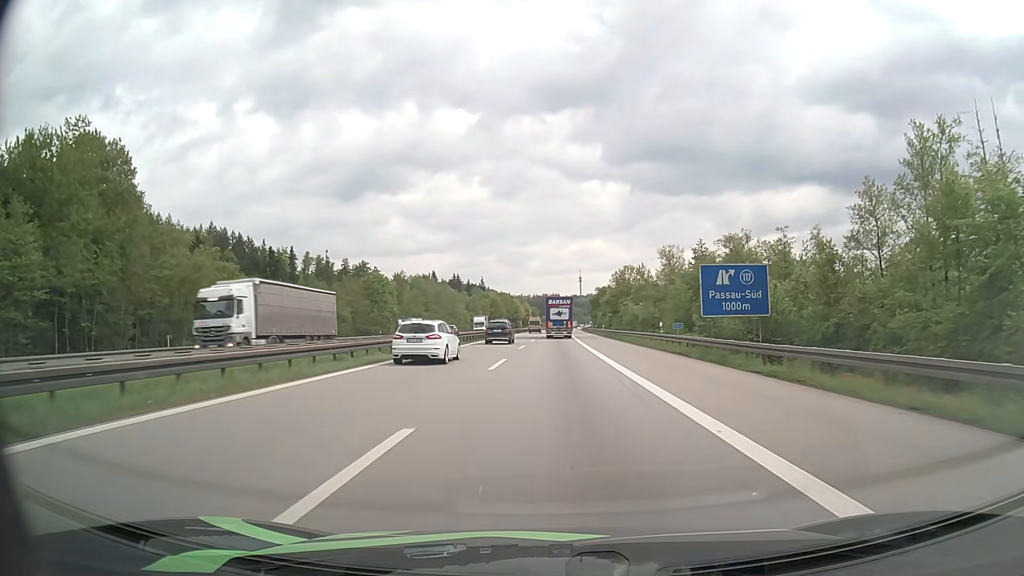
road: motorway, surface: asphalt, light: Day
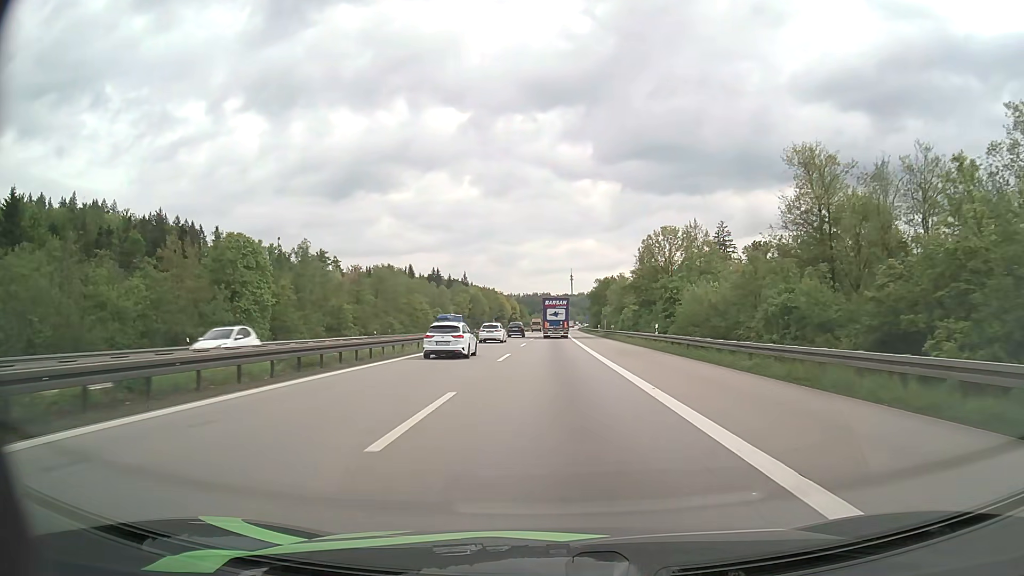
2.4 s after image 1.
(+0.3, +49.3) m; +1°
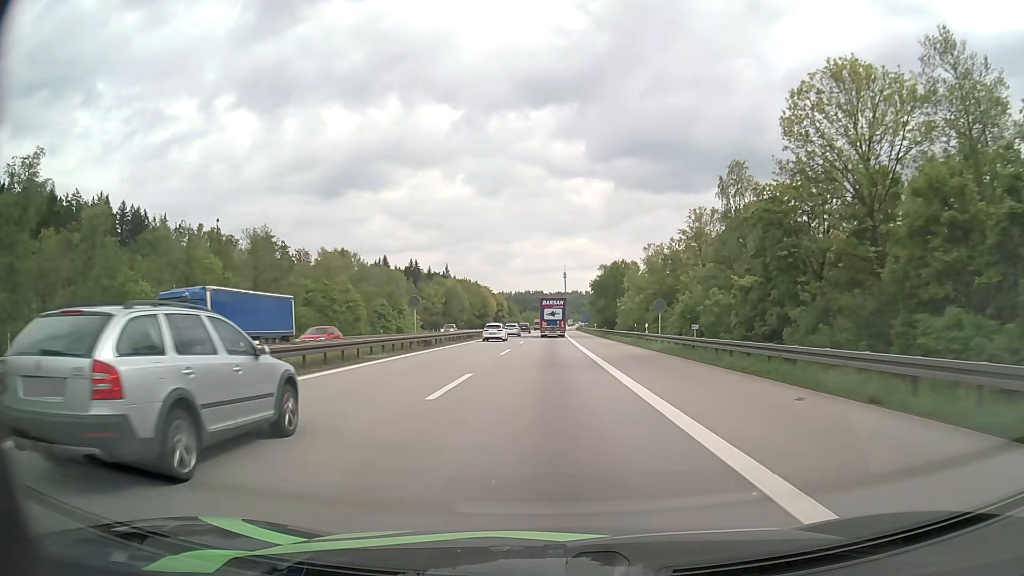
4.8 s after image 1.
(+0.4, +49.1) m; +1°
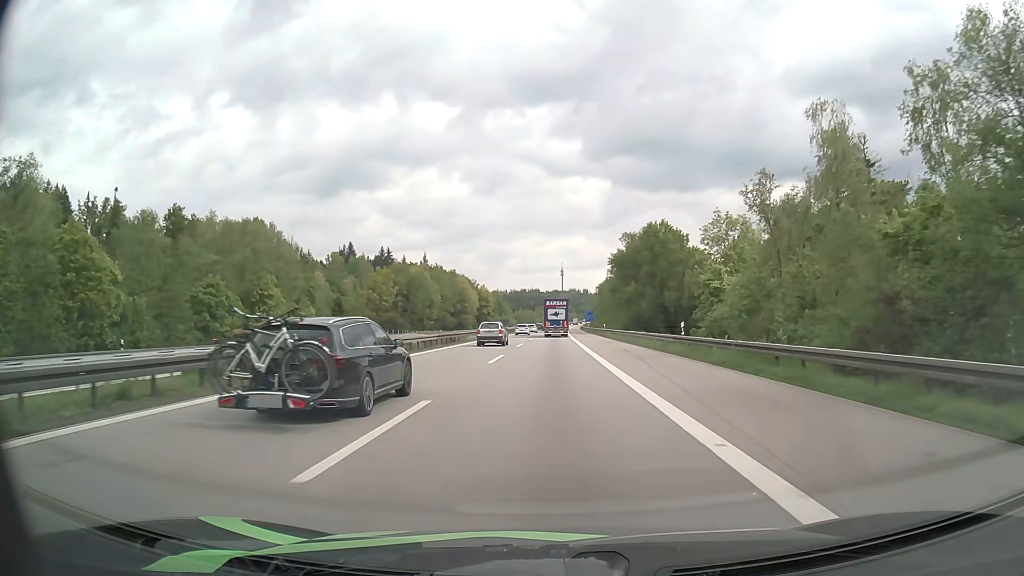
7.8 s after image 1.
(+0.1, +60.9) m; 0°
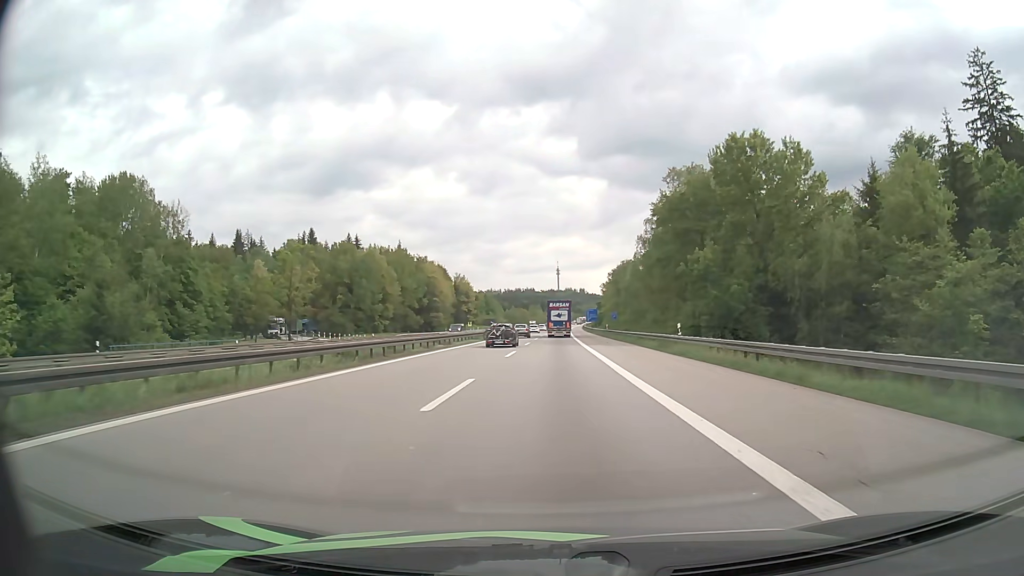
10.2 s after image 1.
(+0.2, +48.8) m; 0°
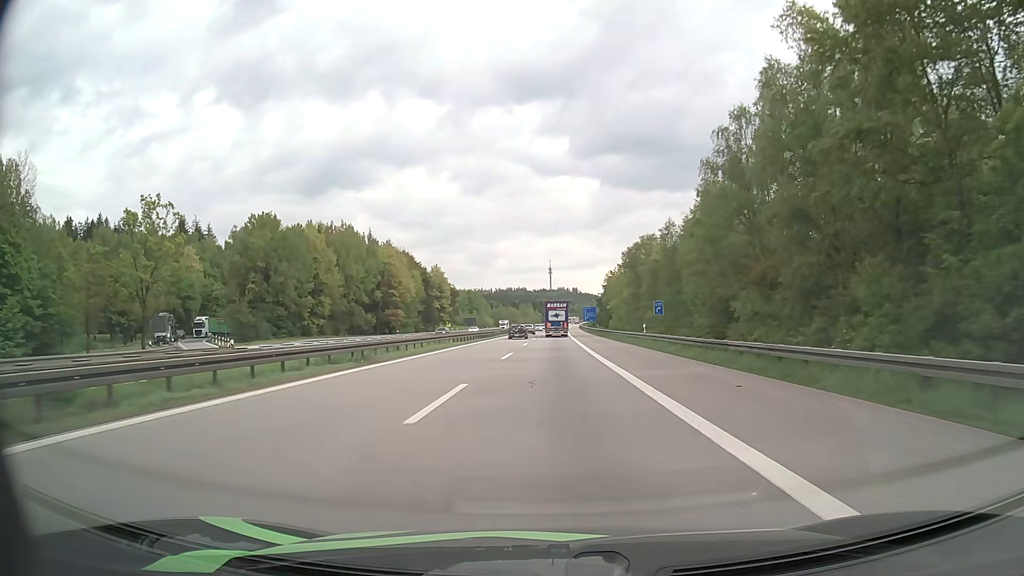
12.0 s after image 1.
(+0.2, +37.5) m; +1°
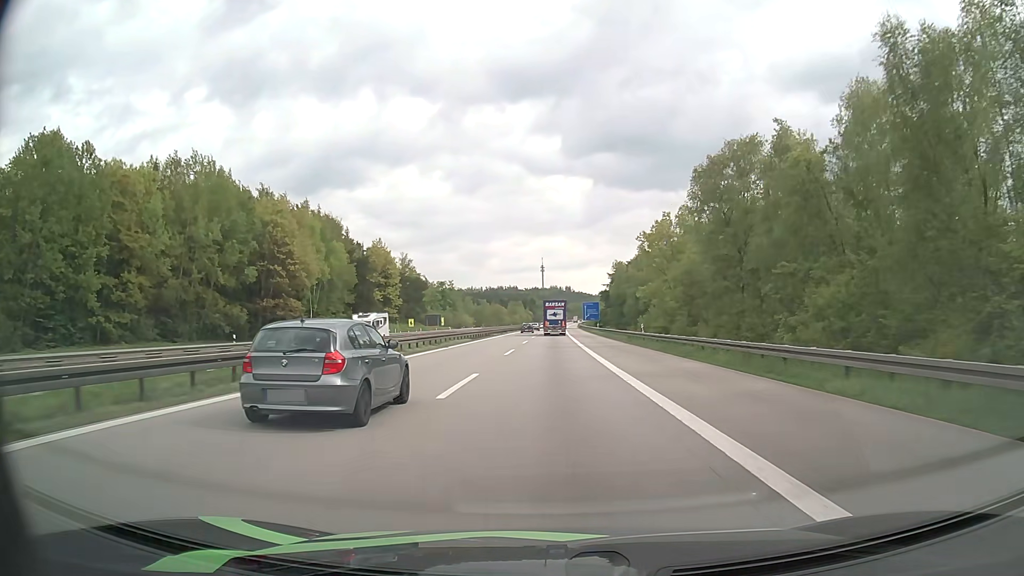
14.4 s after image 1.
(+0.3, +51.2) m; +1°
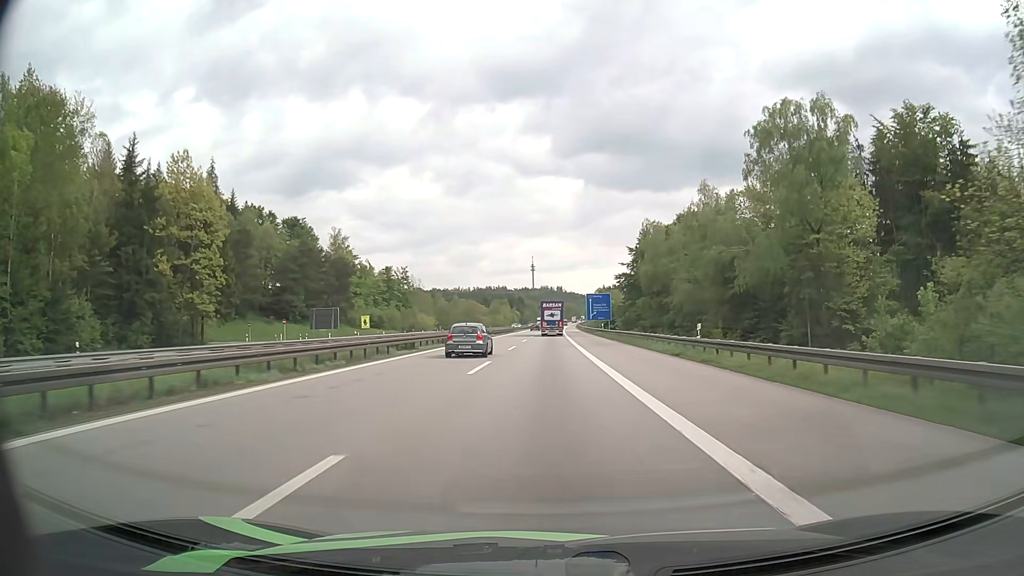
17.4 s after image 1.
(+0.4, +65.8) m; +1°
(0, +10) (0, +20) (0, +30) (0, +40) (0, +50) (0, +60) (0, +70) (0, +80) (0, +90) (0, +100) m
